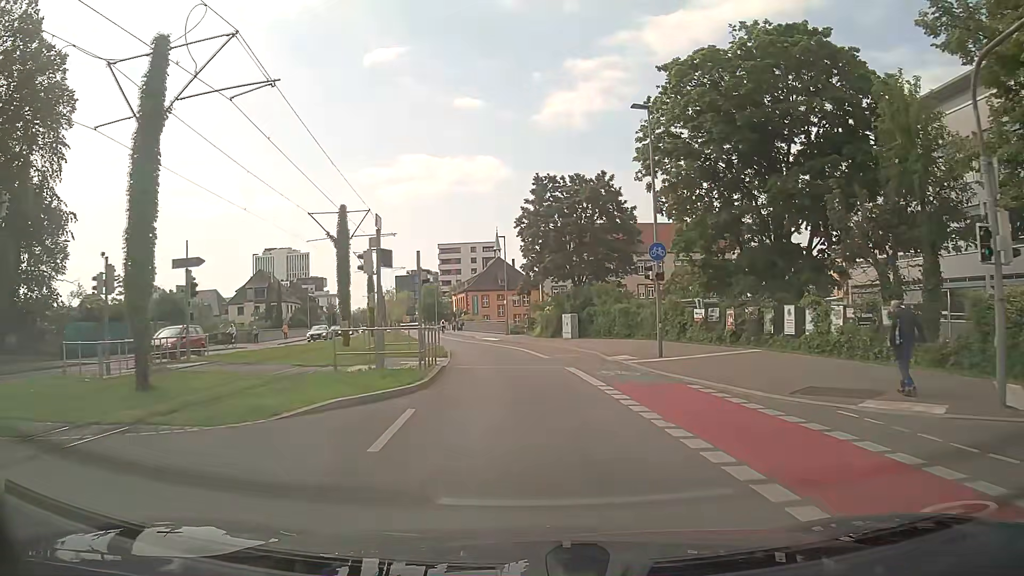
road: secondary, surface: asphalt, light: Day
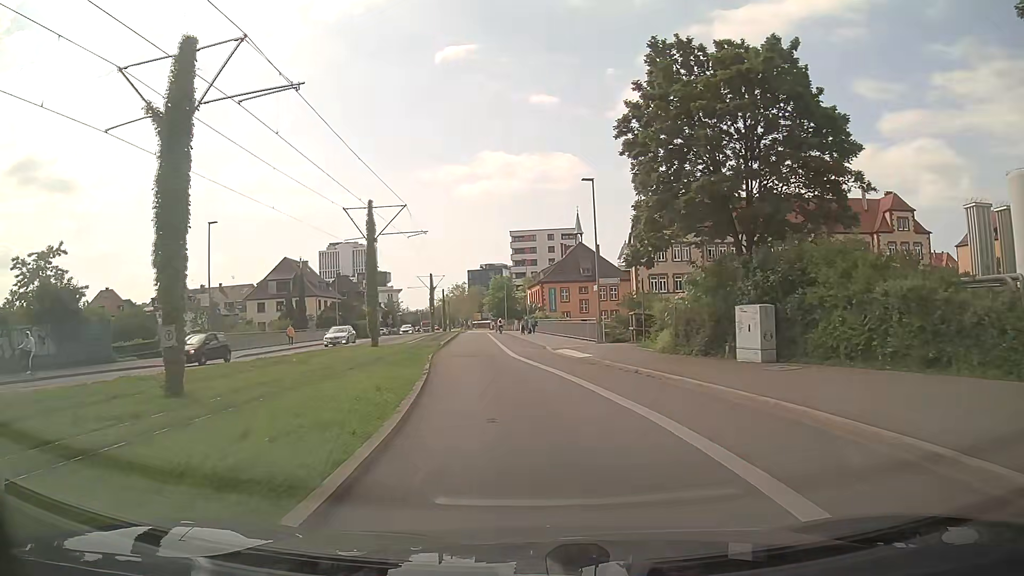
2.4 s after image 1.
(-1.2, +23.0) m; -7°
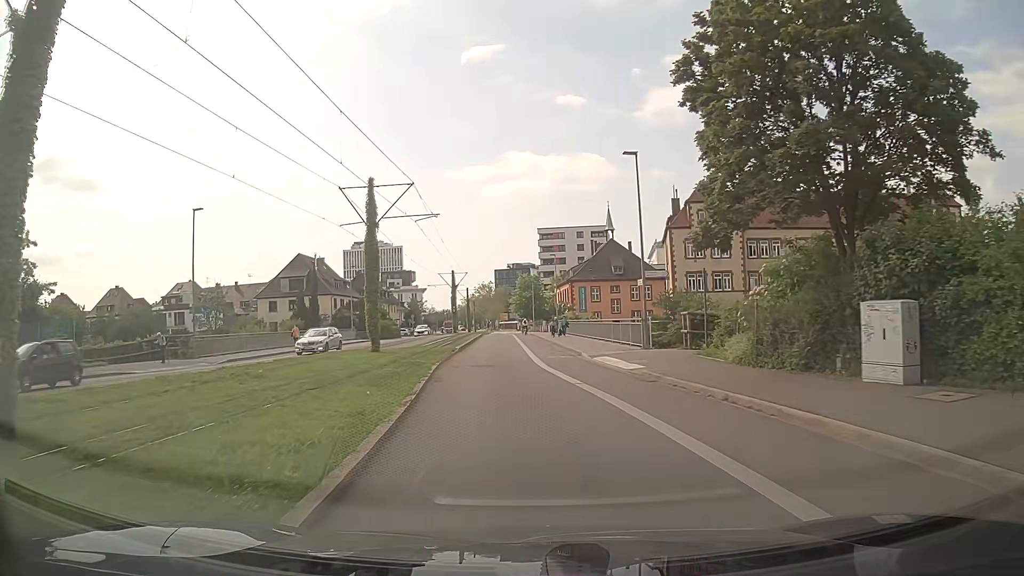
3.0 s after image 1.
(-0.1, +5.7) m; -3°
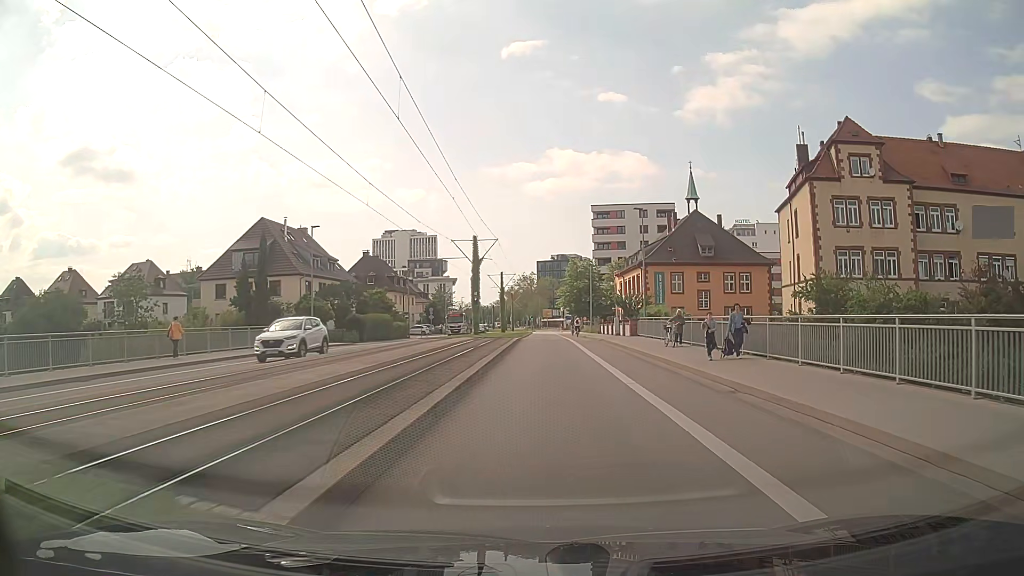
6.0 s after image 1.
(-1.5, +28.9) m; -3°
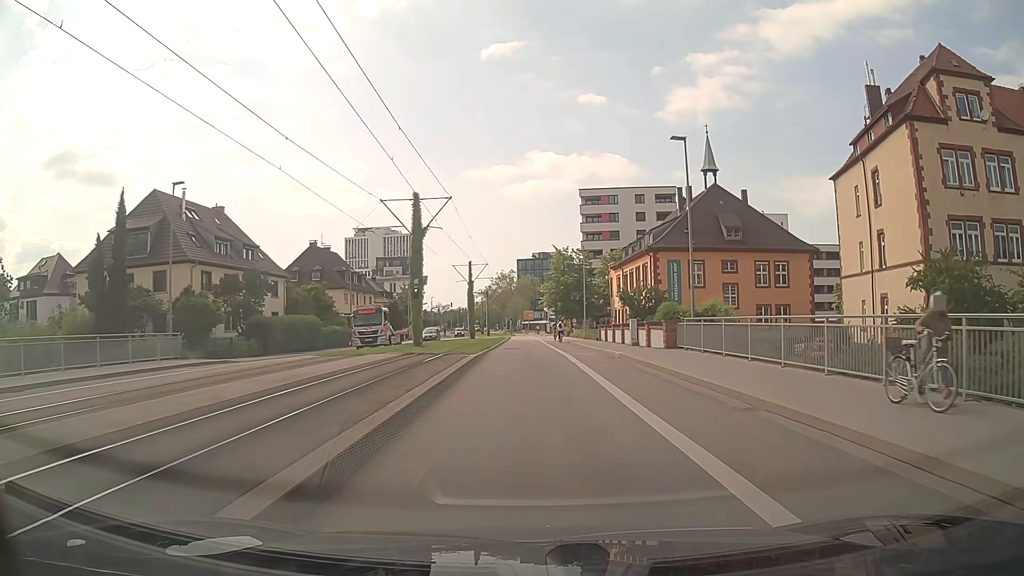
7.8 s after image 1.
(+0.4, +17.8) m; +2°
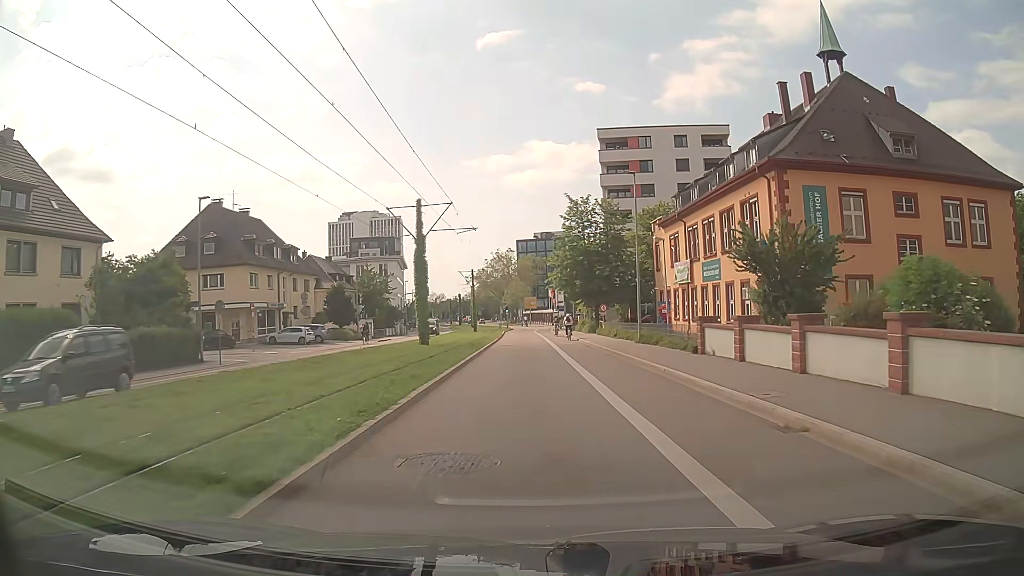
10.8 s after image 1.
(-0.1, +30.2) m; 0°
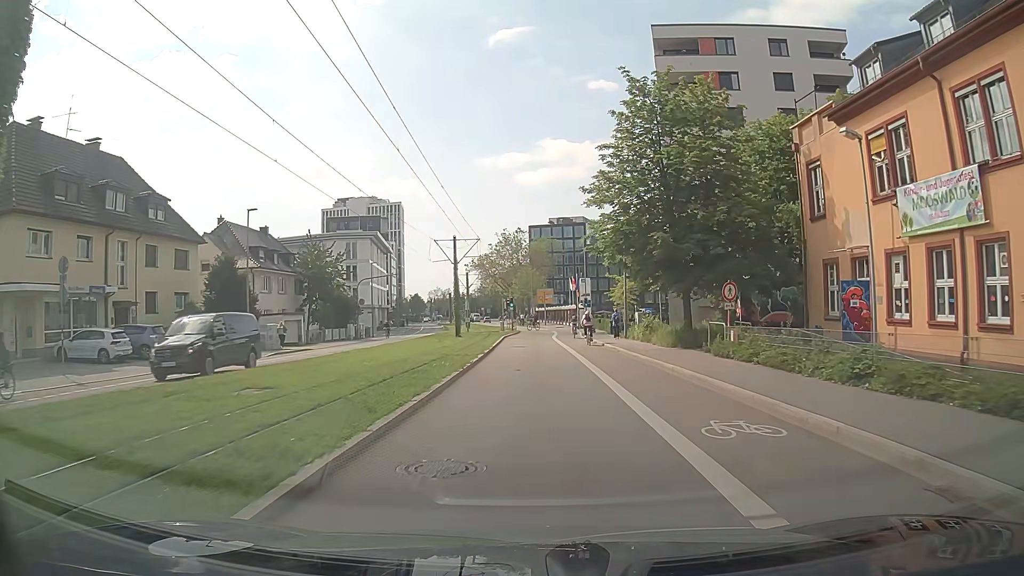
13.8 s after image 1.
(-0.3, +29.6) m; -1°
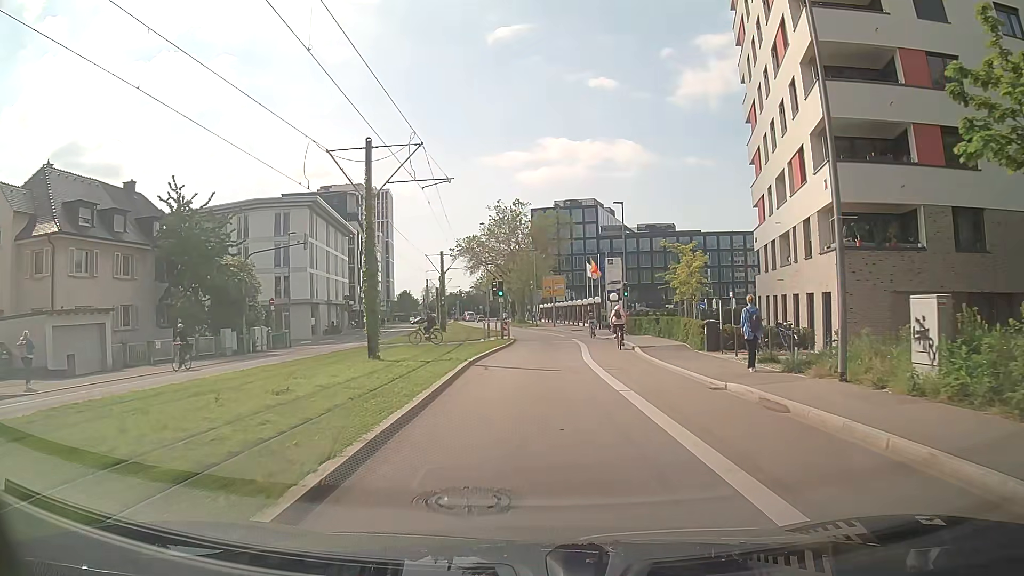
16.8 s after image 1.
(+0.1, +26.8) m; 0°
(0, +10) (0, +20) (+1, +30) (+1, +40) (0, +50) (-1, +60) (-3, +70) (-5, +80) (-6, +89) (-7, +99) m
